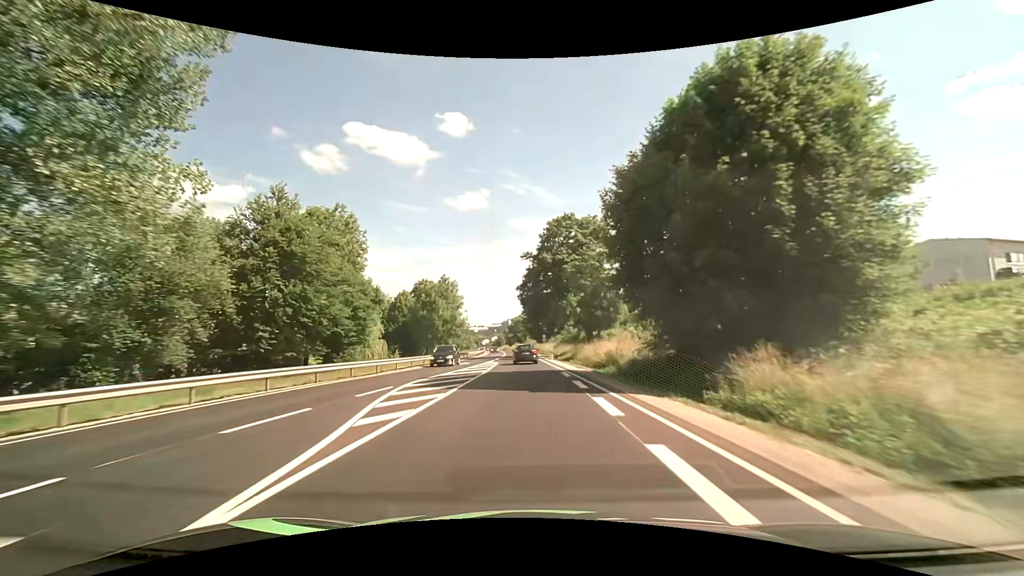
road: primary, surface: asphalt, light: Day
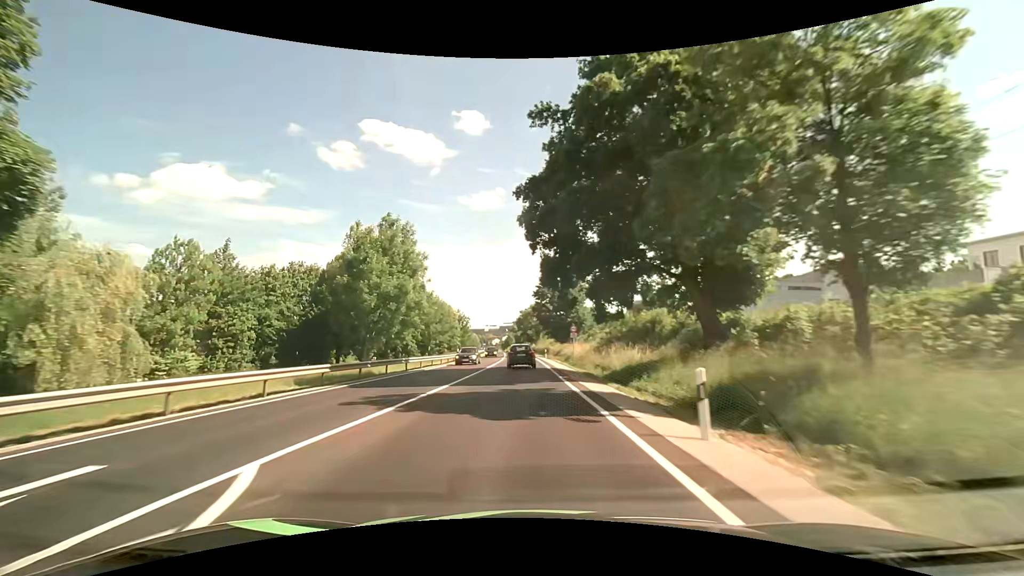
(-0.5, +39.9) m; -2°
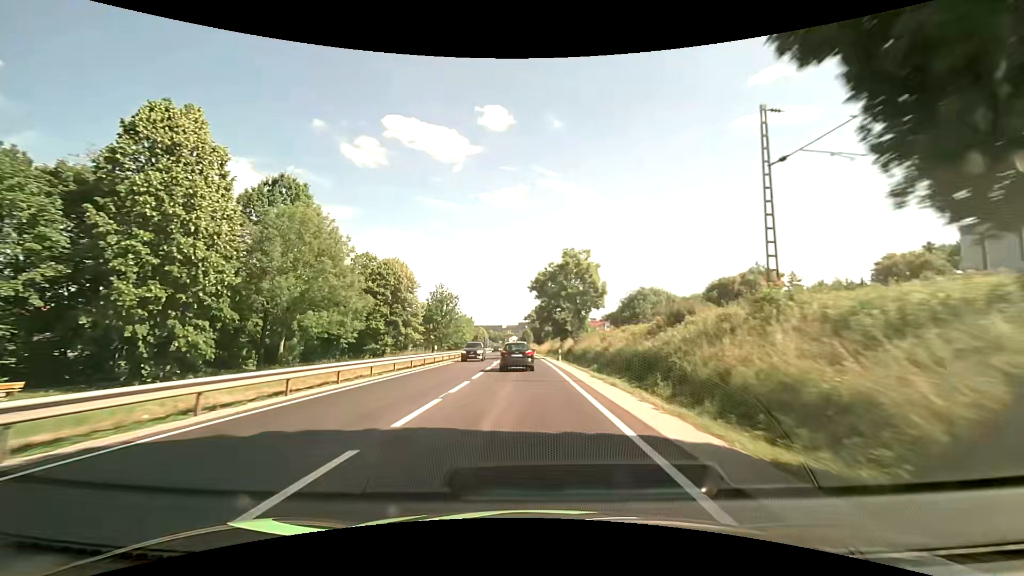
(-1.2, +65.1) m; -3°
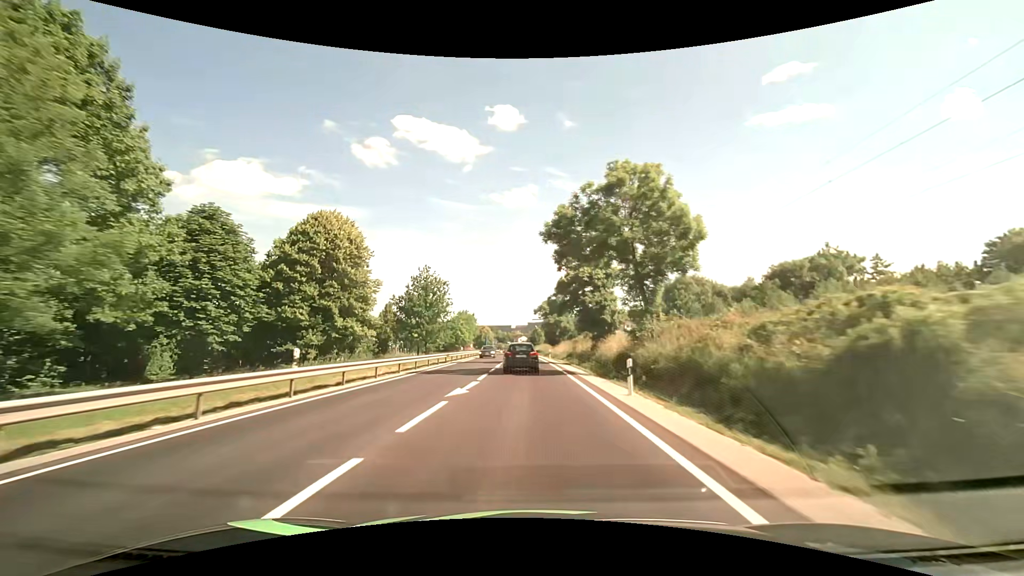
(-0.2, +24.5) m; -1°
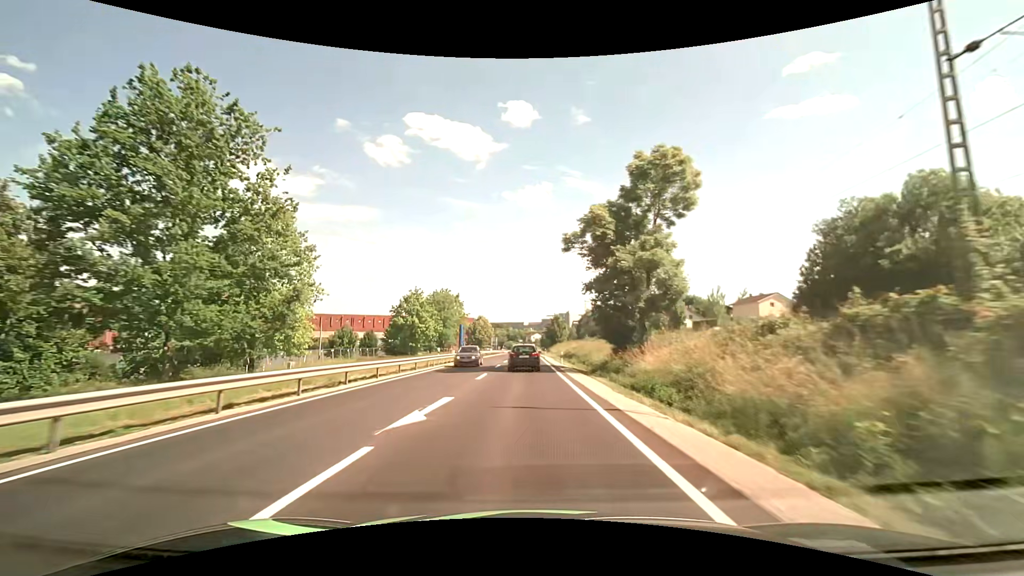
(-0.7, +59.4) m; -2°
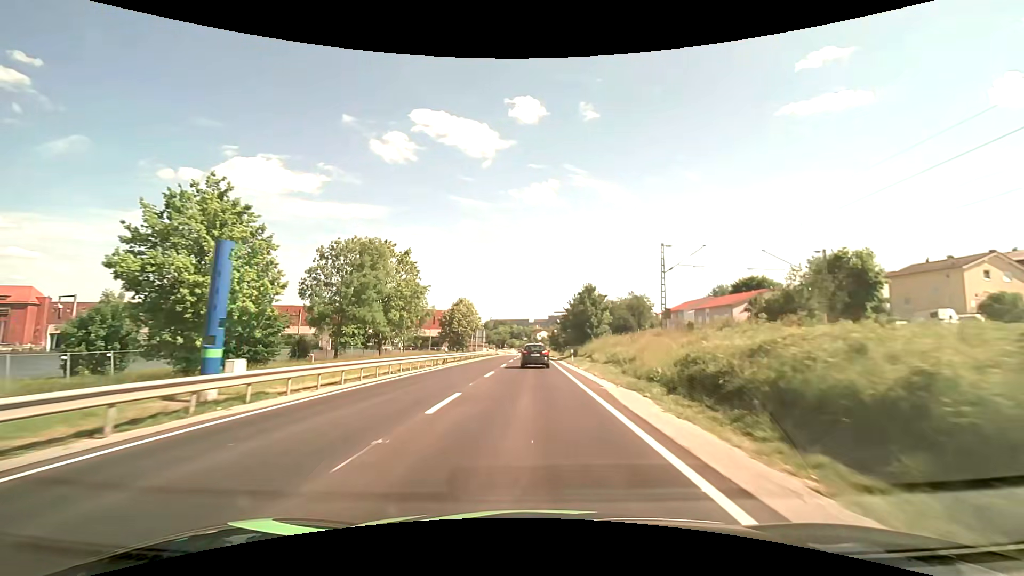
(-0.4, +47.6) m; -1°
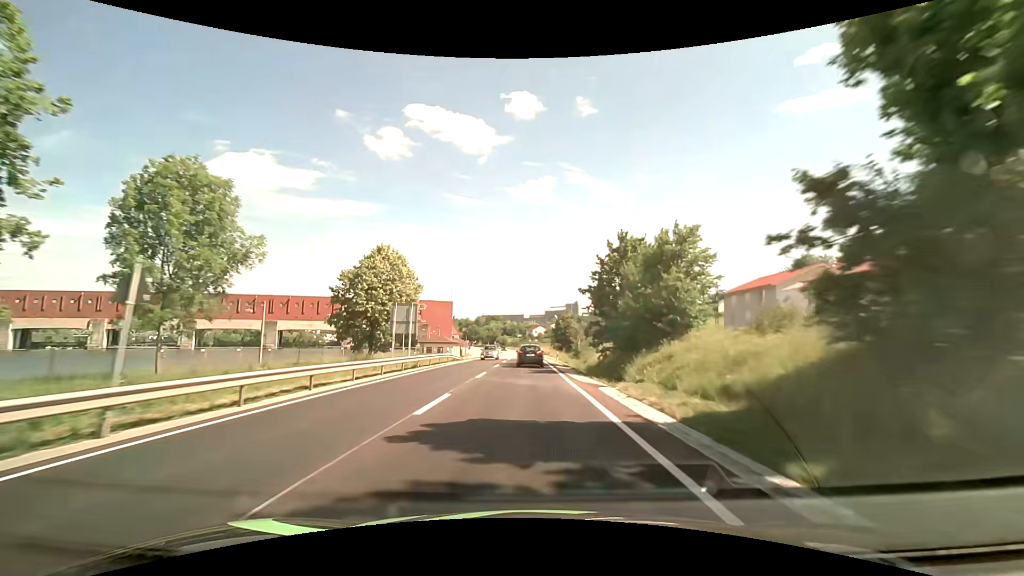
(+0.3, +48.1) m; +1°
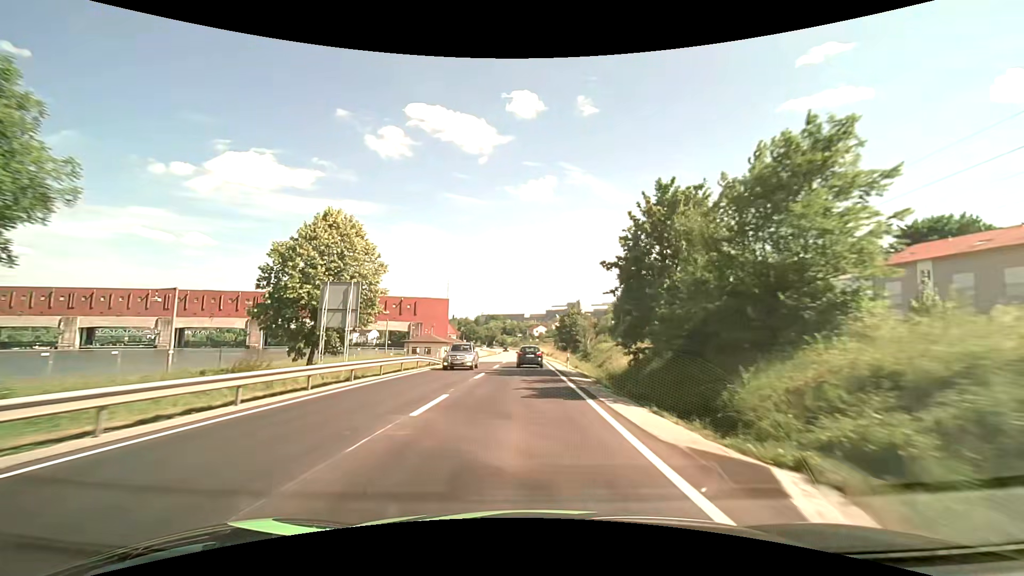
(0.0, +12.1) m; 0°
